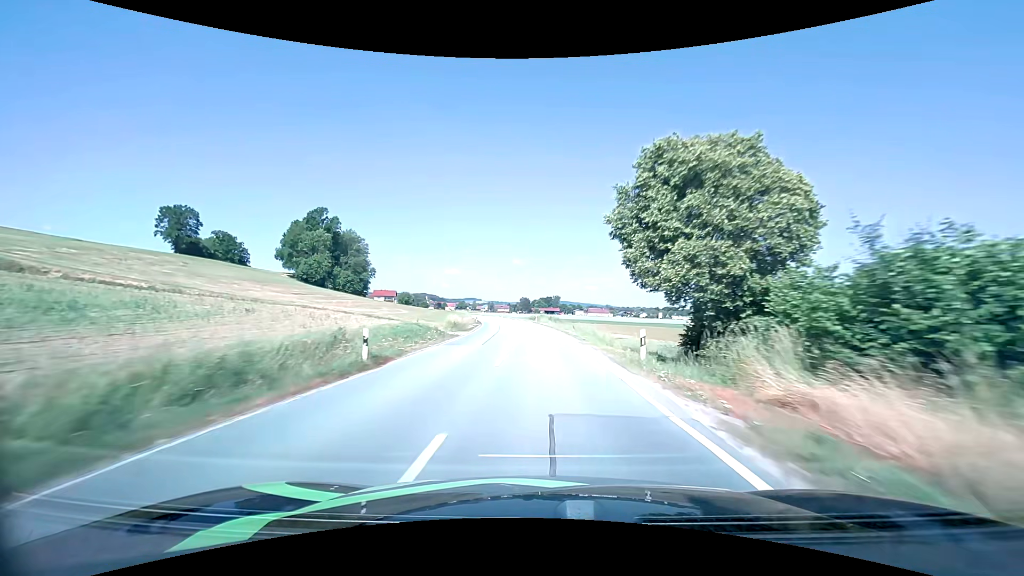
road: secondary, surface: asphalt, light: Day
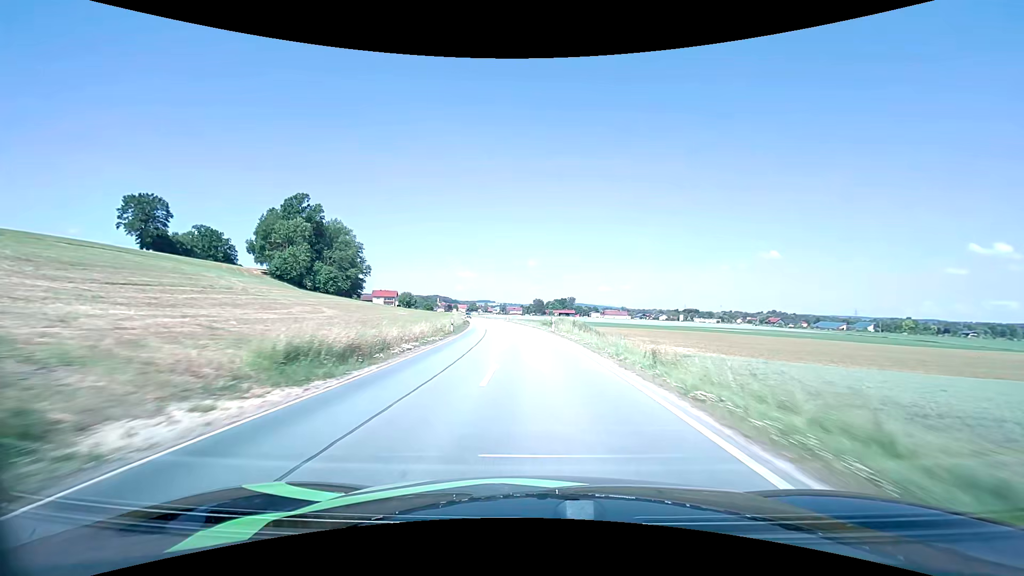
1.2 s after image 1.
(-0.3, +25.5) m; -2°
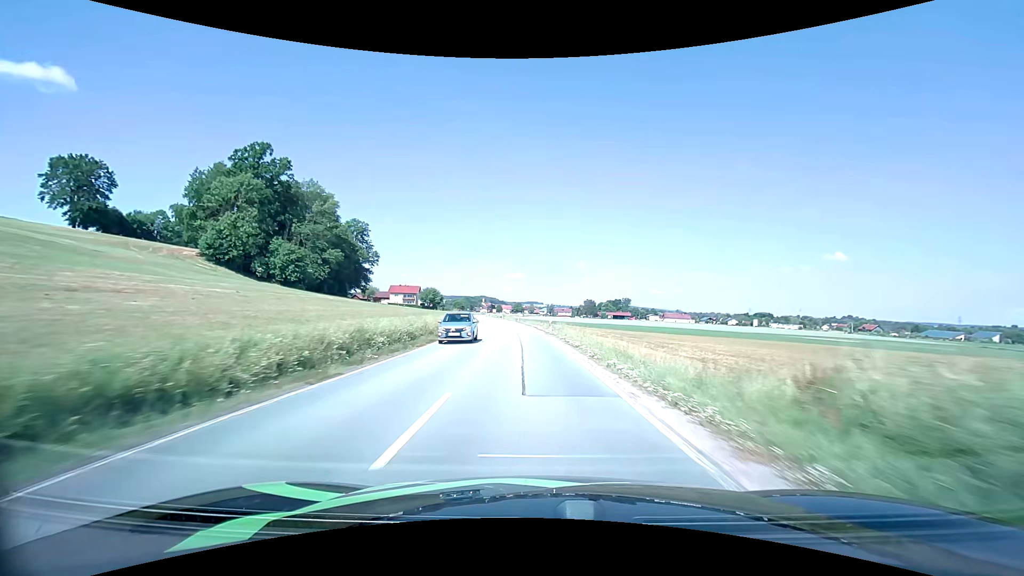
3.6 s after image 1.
(-2.5, +50.5) m; -5°
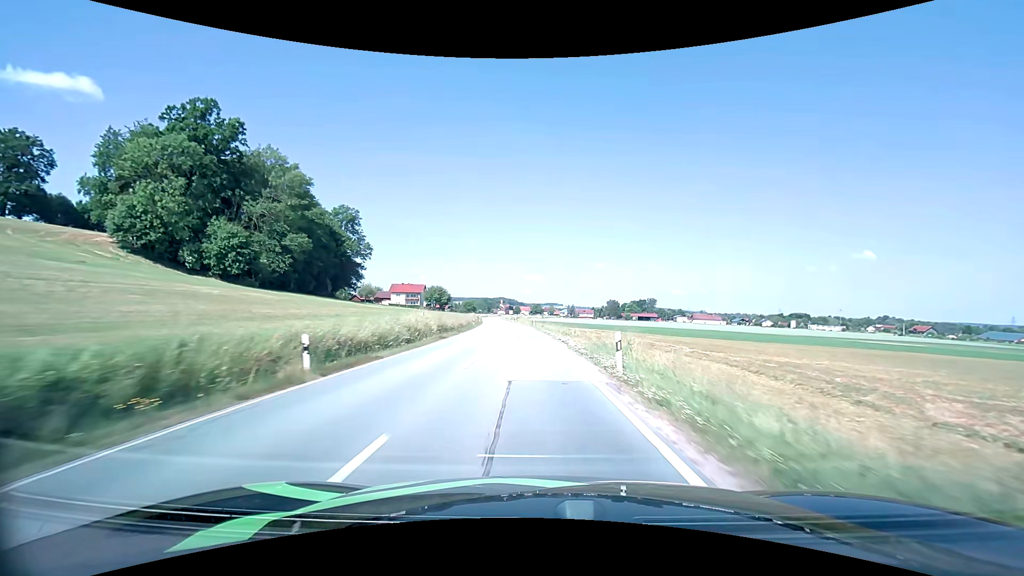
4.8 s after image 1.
(-0.5, +25.7) m; -2°
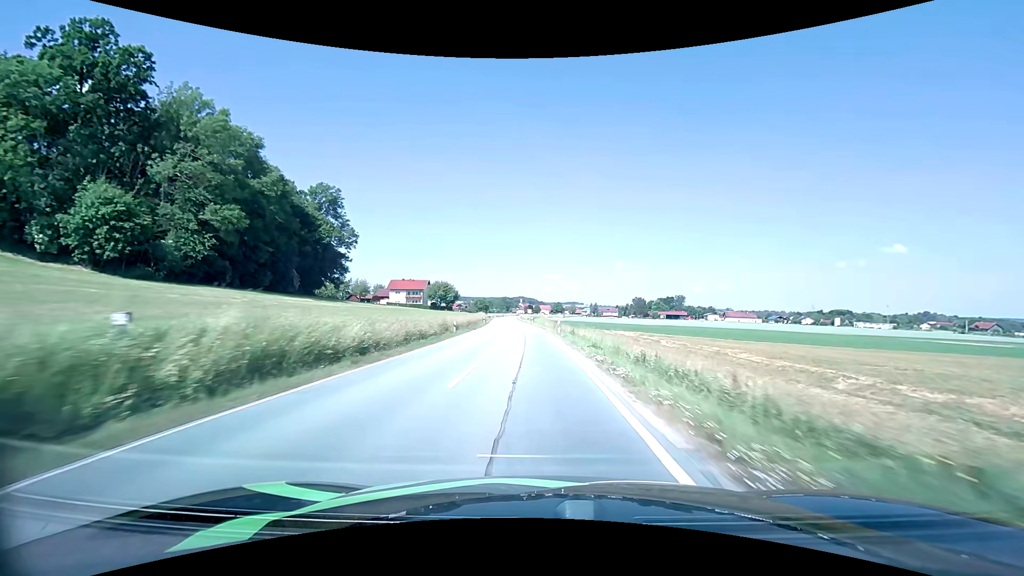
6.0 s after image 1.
(-0.5, +26.1) m; -2°
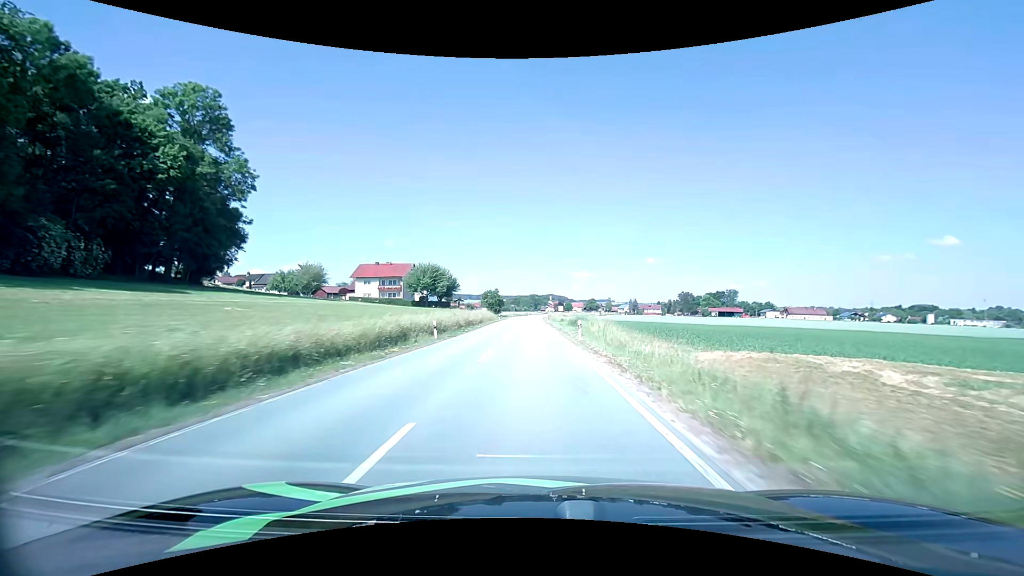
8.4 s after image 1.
(-1.6, +52.7) m; -3°
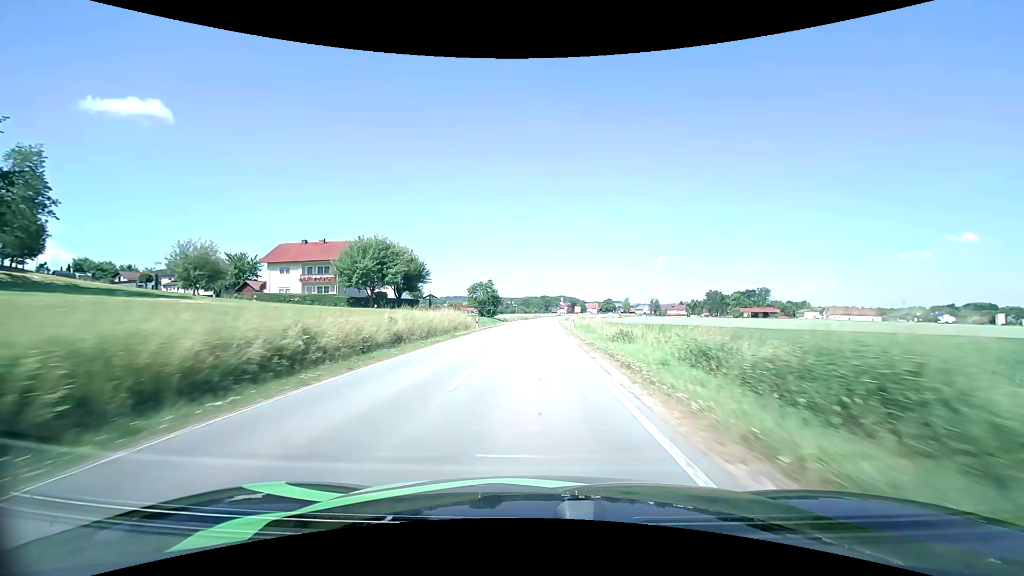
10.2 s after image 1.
(-0.4, +39.2) m; -1°
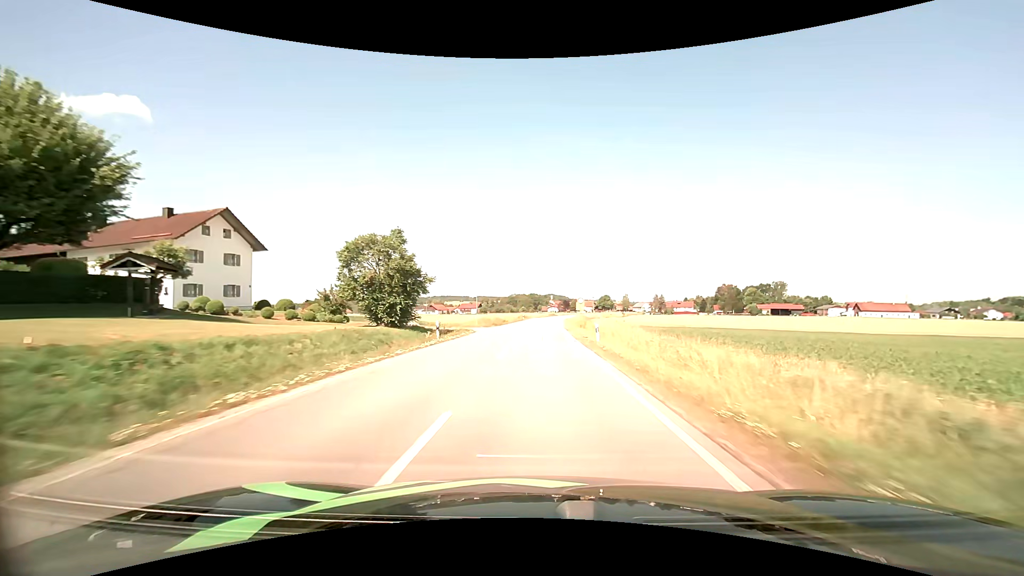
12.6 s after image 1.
(+0.4, +51.5) m; +1°
(0, +10) (0, +20) (0, +30) (0, +40) (+1, +50) (+1, +60) (+1, +70) (+2, +80) (+2, +90) (+3, +100) m
